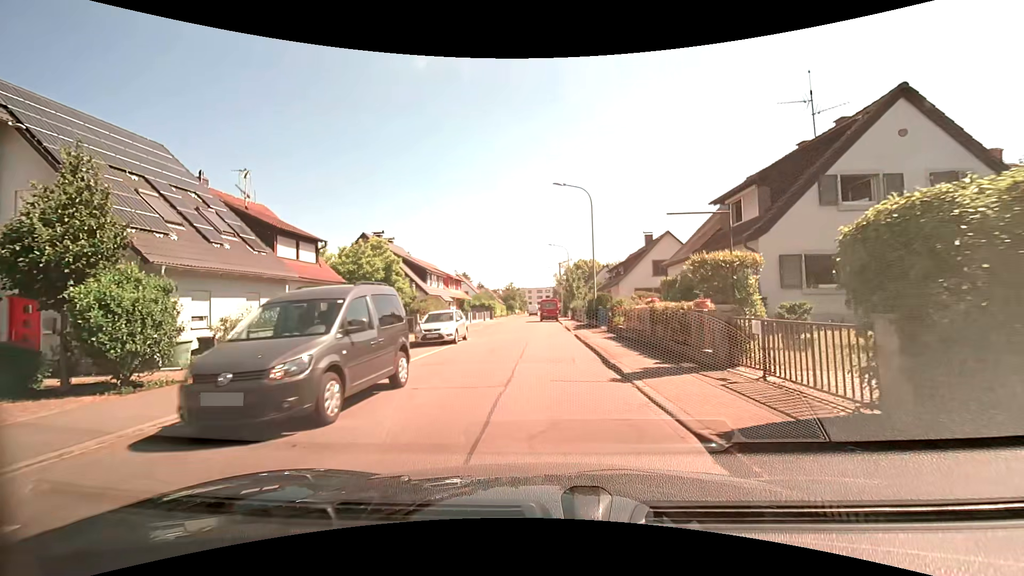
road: residential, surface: asphalt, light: Day
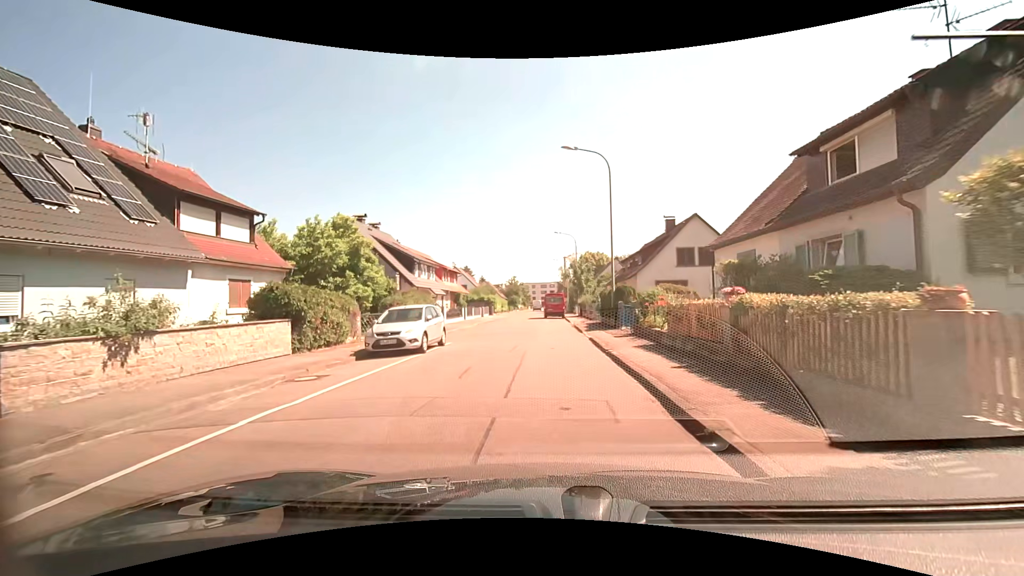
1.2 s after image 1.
(+0.1, +6.4) m; +1°
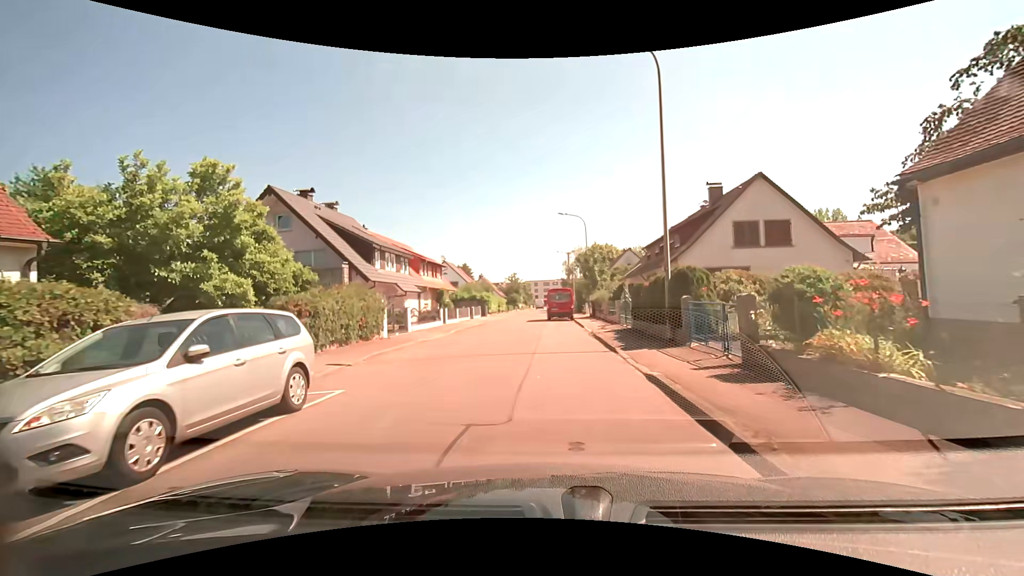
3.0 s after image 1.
(-0.1, +10.7) m; 0°
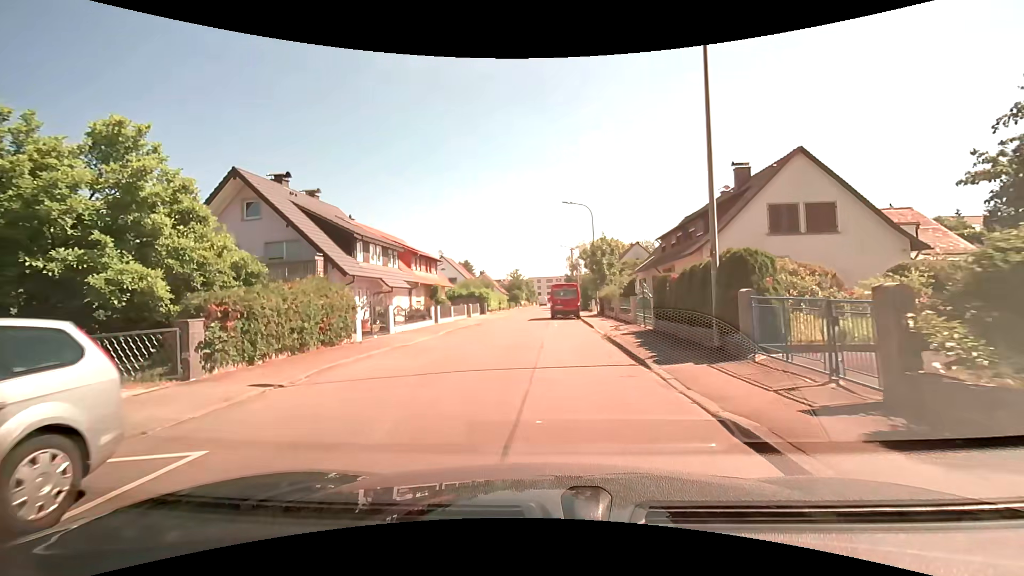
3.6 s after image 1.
(0.0, +3.7) m; -1°
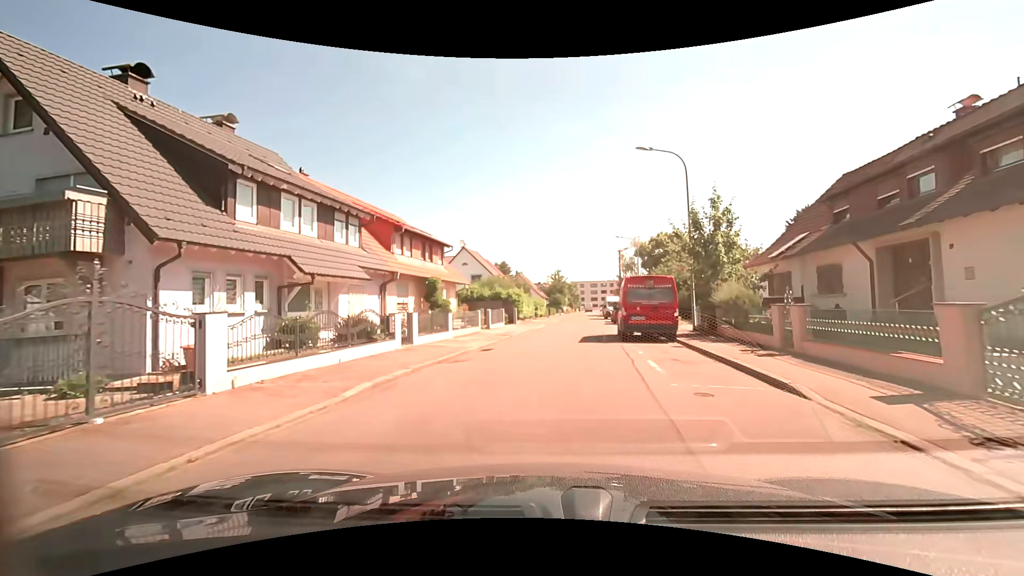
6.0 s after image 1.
(-0.8, +15.4) m; -5°
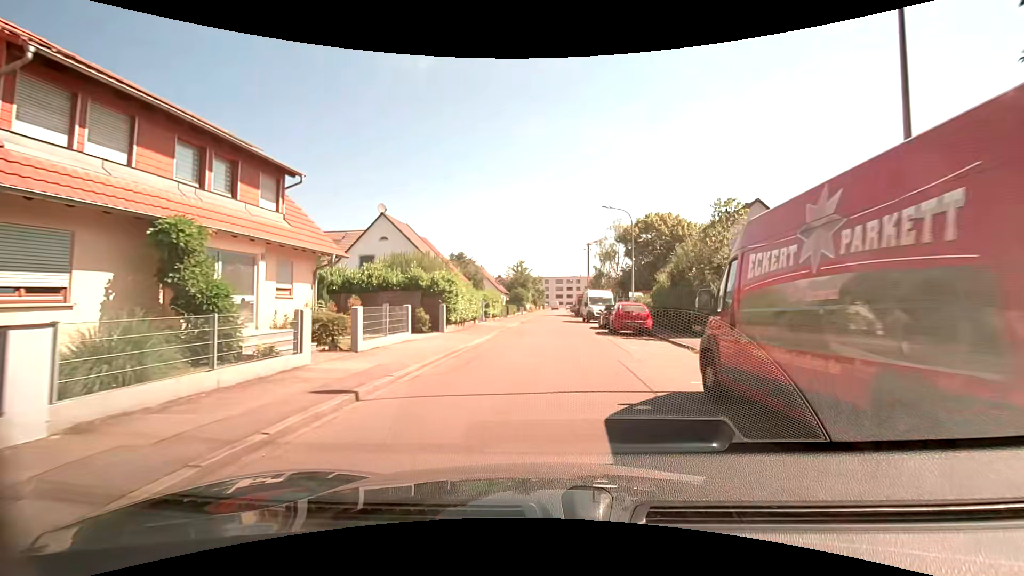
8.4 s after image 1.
(+0.6, +17.0) m; +5°
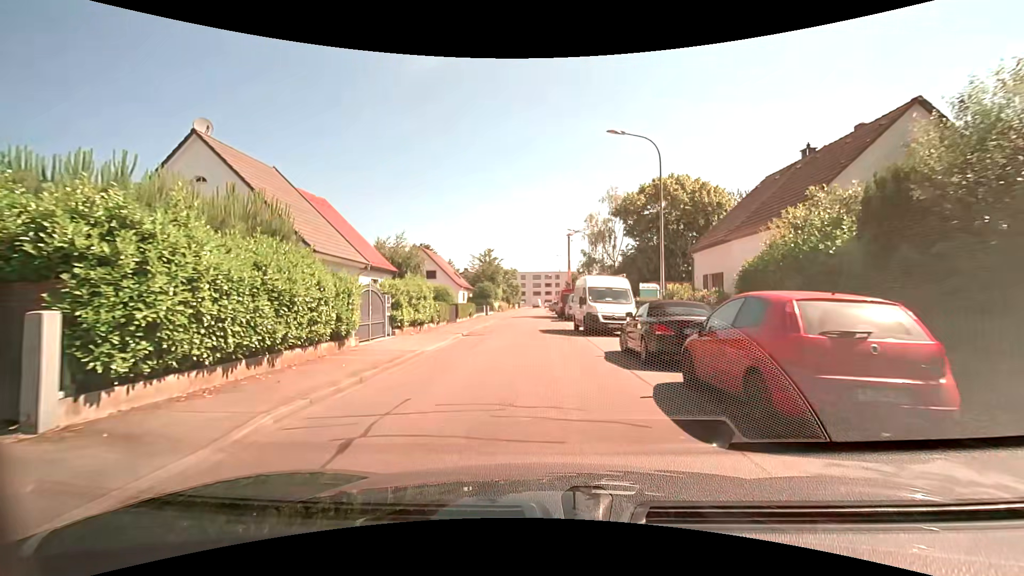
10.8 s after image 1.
(+0.4, +17.2) m; +2°
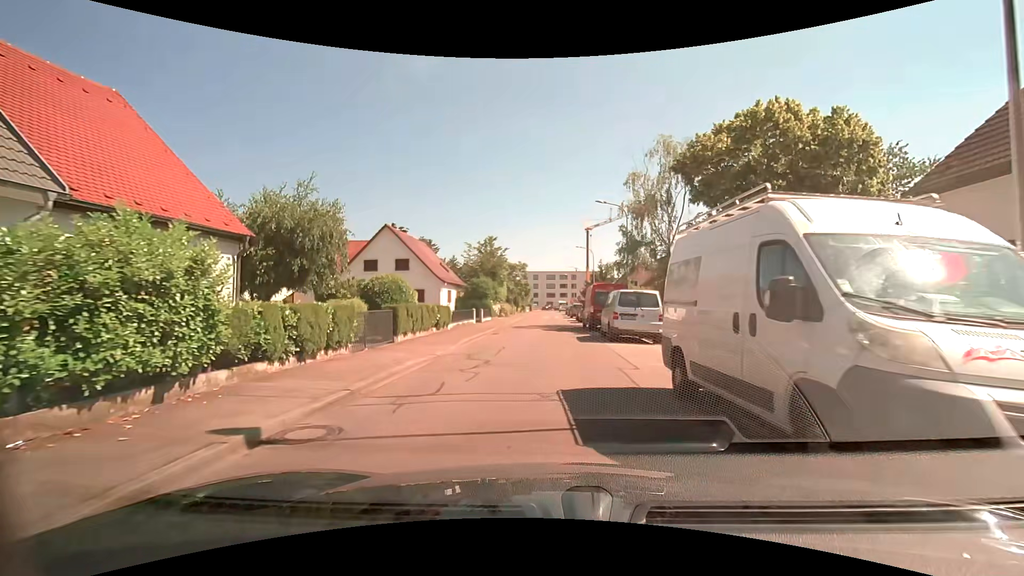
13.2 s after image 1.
(-0.3, +16.3) m; -2°
(0, +10) (0, +20) (0, +30) (+1, +40) (+1, +50) (+1, +60) (+1, +70) (+1, +80) (+1, +90) (+1, +100) m
